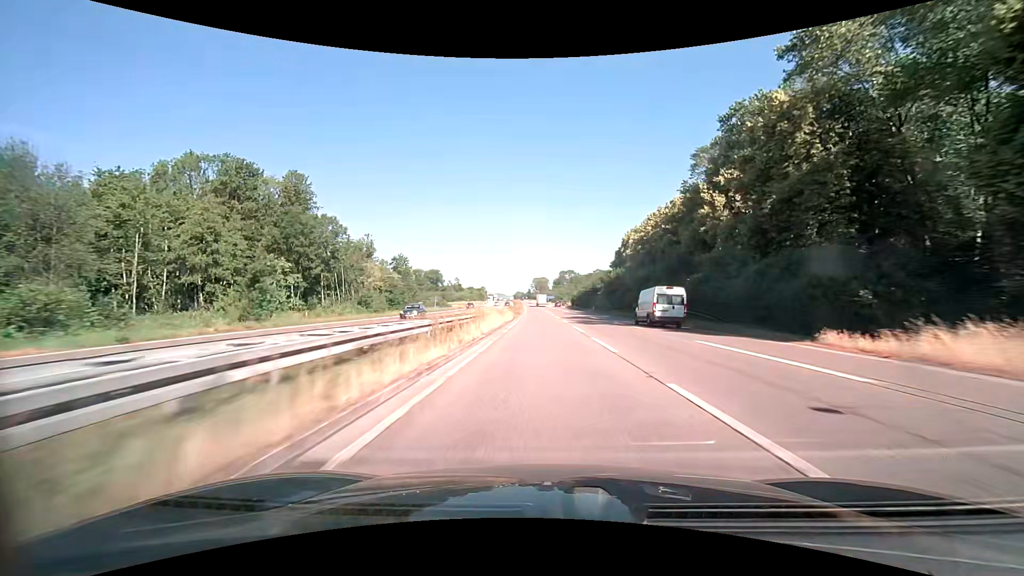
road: trunk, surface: asphalt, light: Day
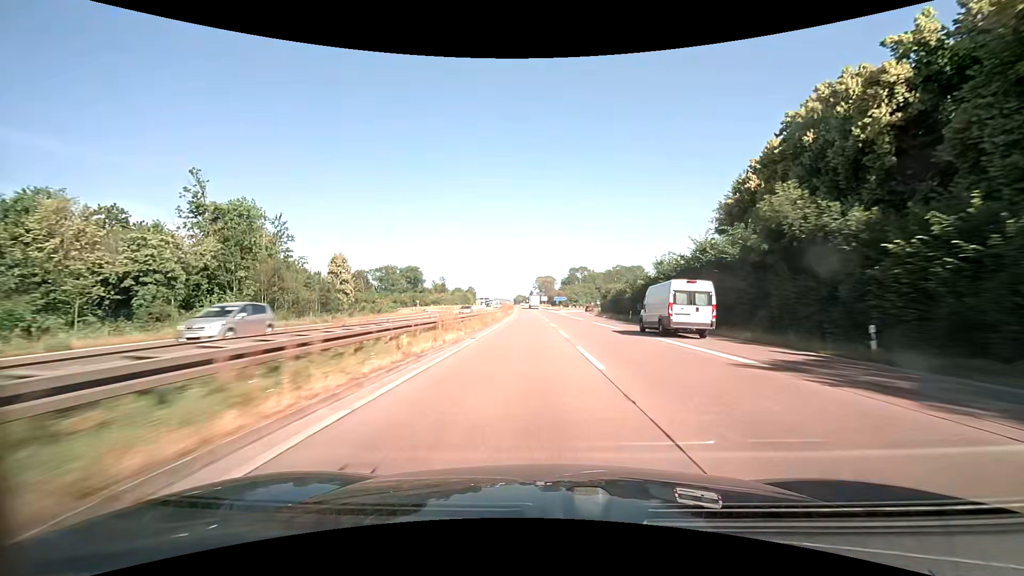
(-0.6, +78.1) m; -1°
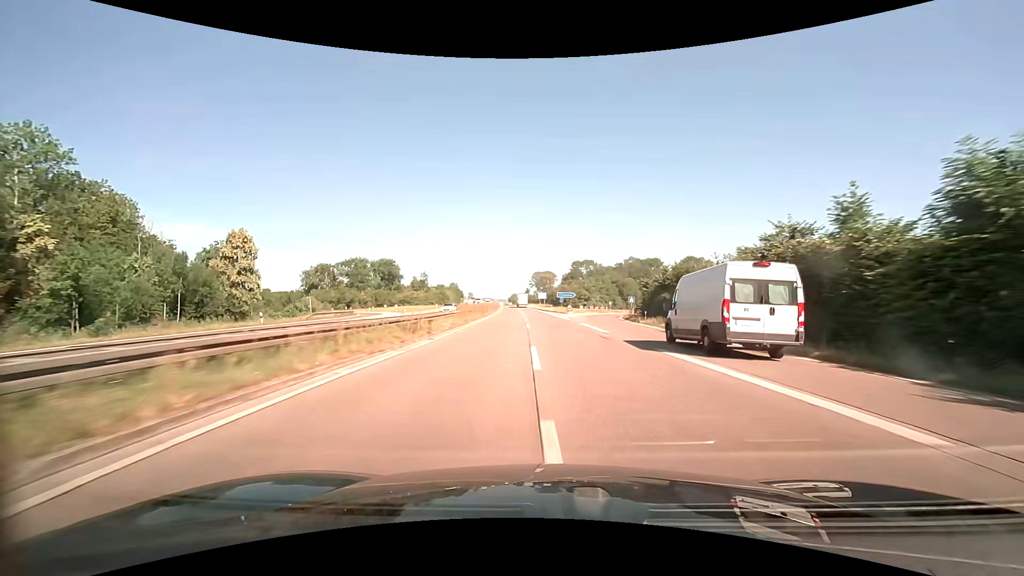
(+0.1, +46.9) m; 0°
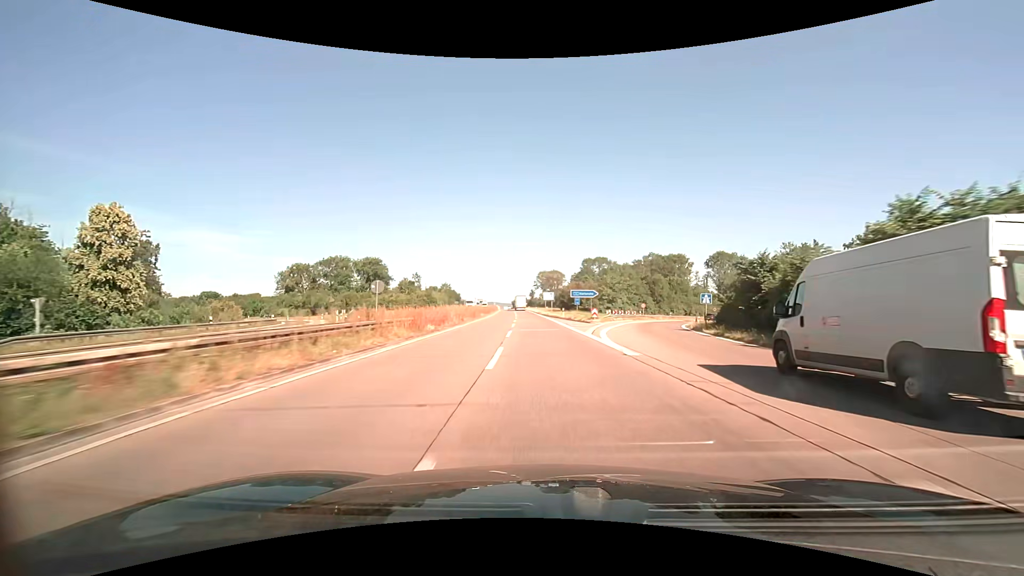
(-0.1, +31.2) m; -1°
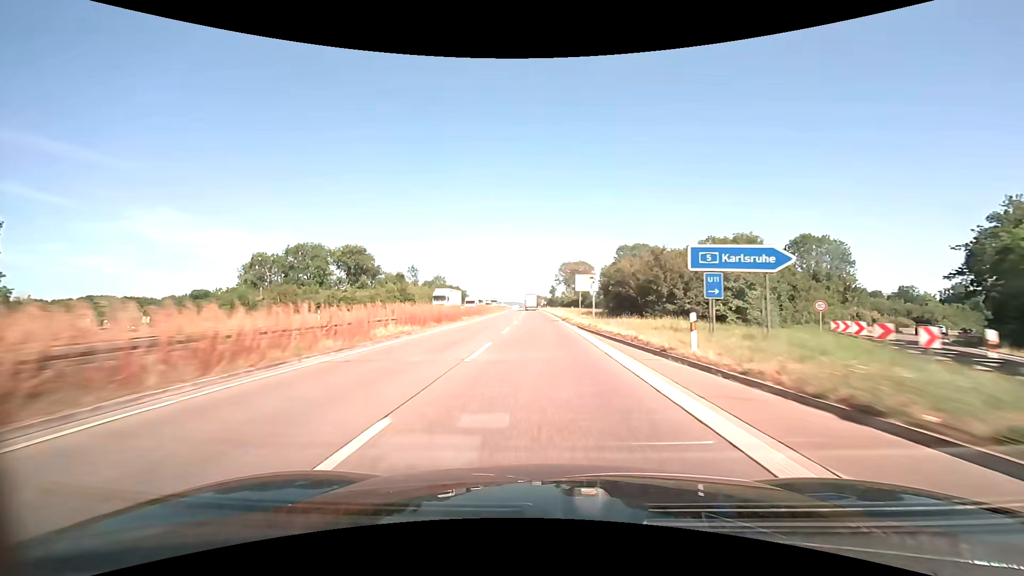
(-0.8, +46.8) m; -2°
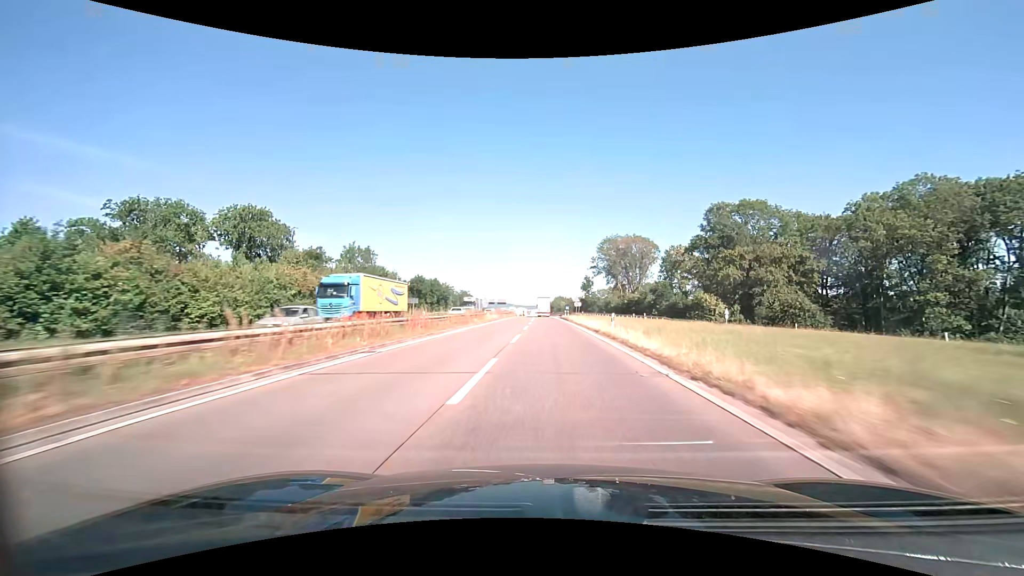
(-1.9, +78.0) m; -2°
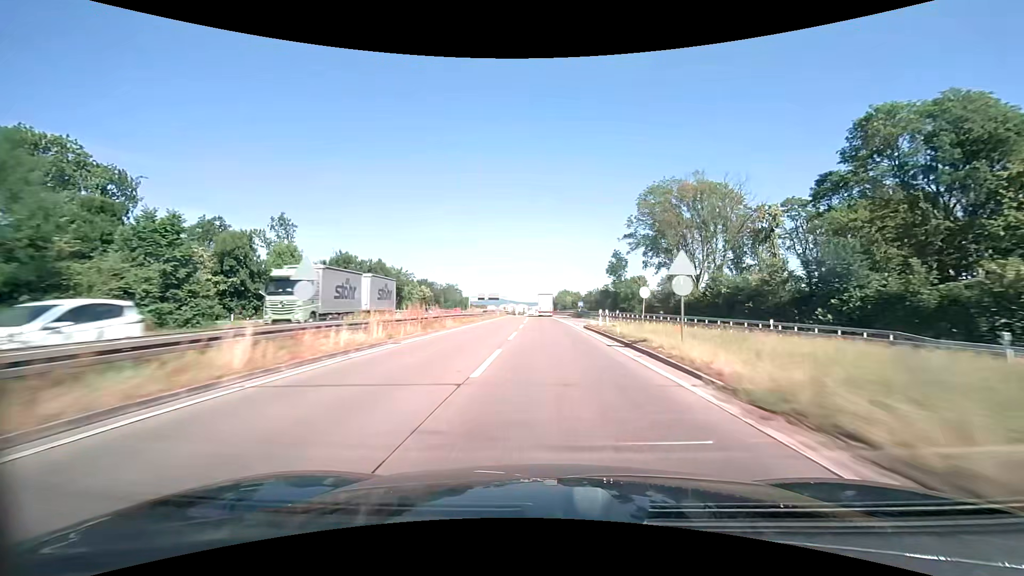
(+0.1, +46.9) m; 0°
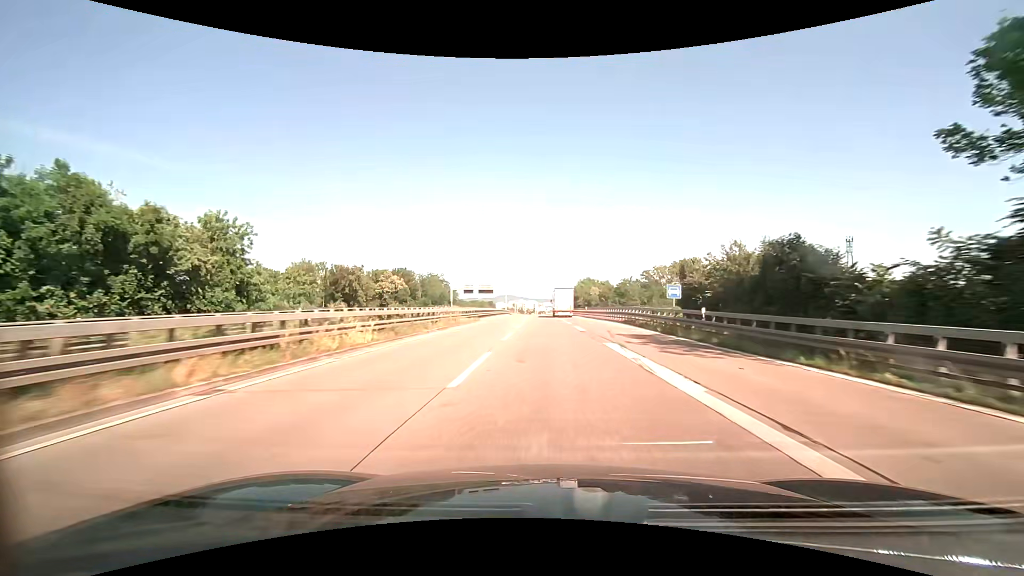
(-0.6, +60.5) m; -1°
(0, +10) (0, +20) (0, +30) (0, +40) (-1, +50) (-1, +60) (-1, +70) (-1, +80) (-2, +90) (-2, +100) m
